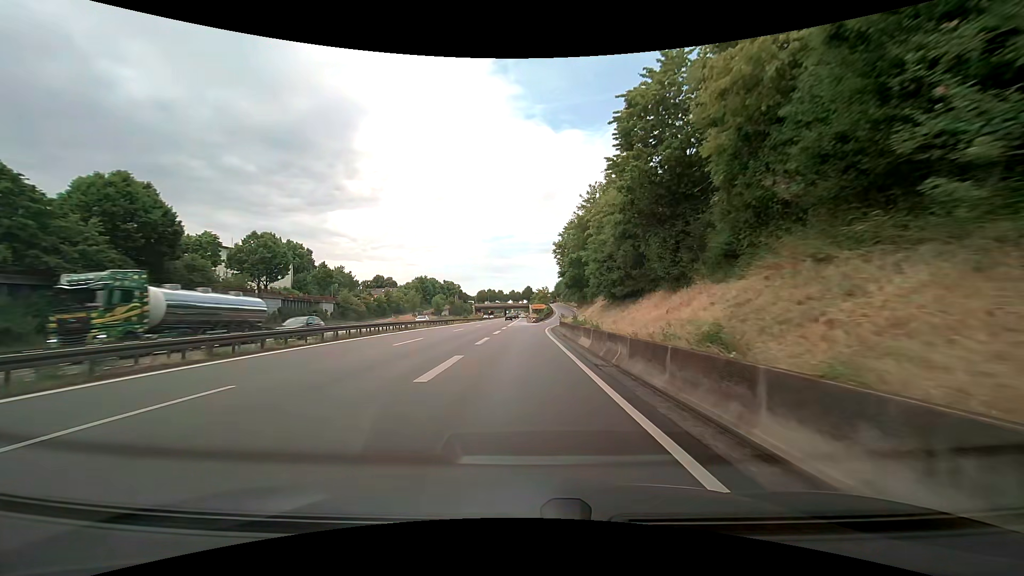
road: trunk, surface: asphalt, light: Day
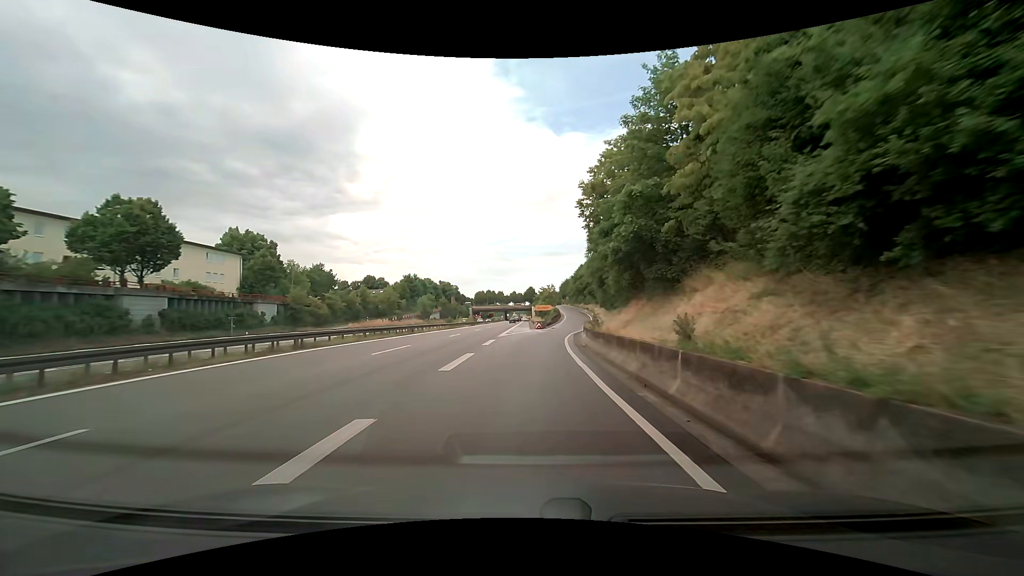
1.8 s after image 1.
(-0.2, +21.4) m; 0°
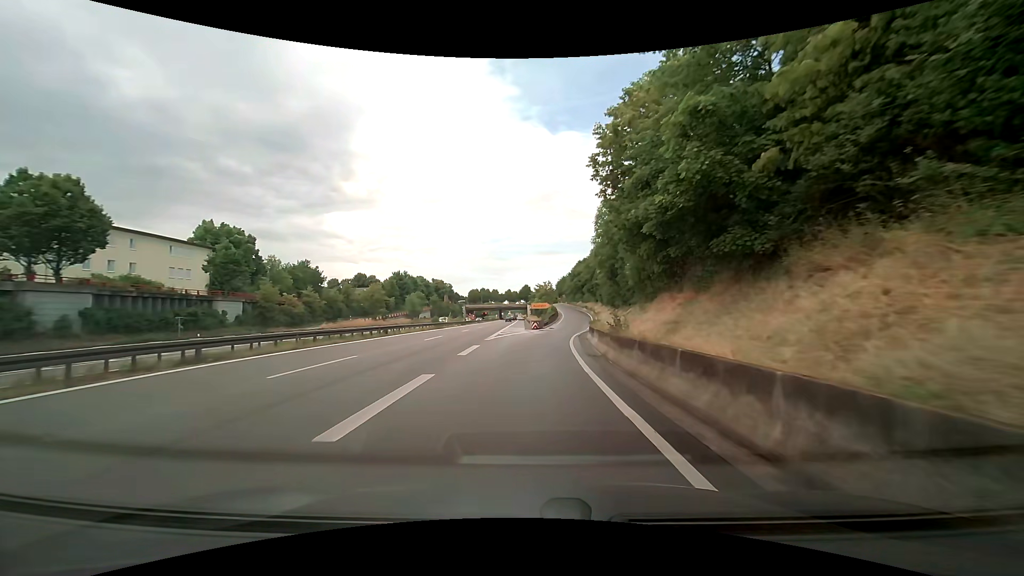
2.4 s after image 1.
(0.0, +7.1) m; 0°
(0, +10) (0, +20) (+1, +30) (+2, +40) (+3, +50) (+5, +60) (+6, +70) (+8, +80) (+9, +89) (+9, +99) m
